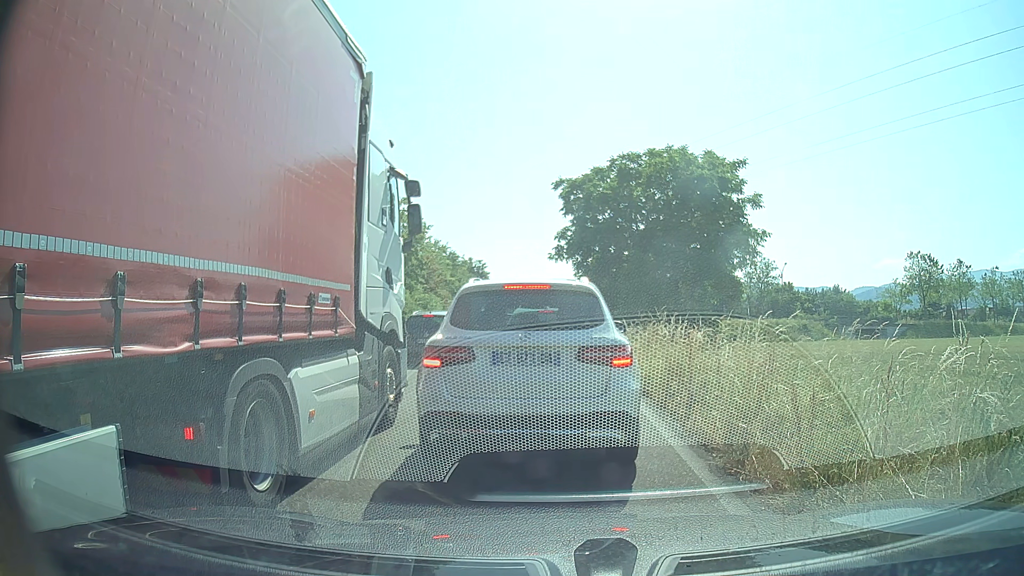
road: trunk_link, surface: asphalt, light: Day
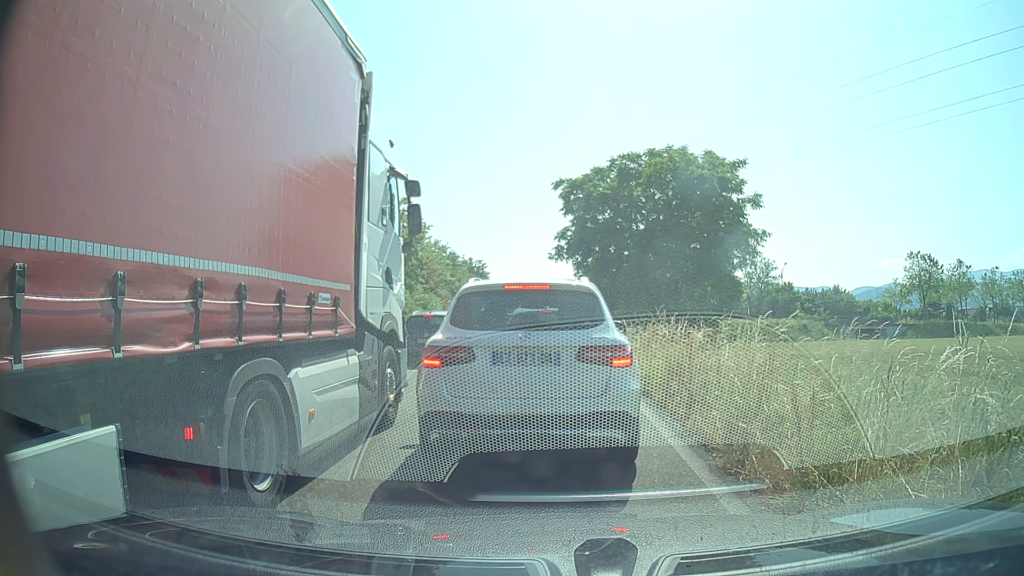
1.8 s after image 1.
(0.0, 0.0) m; 0°
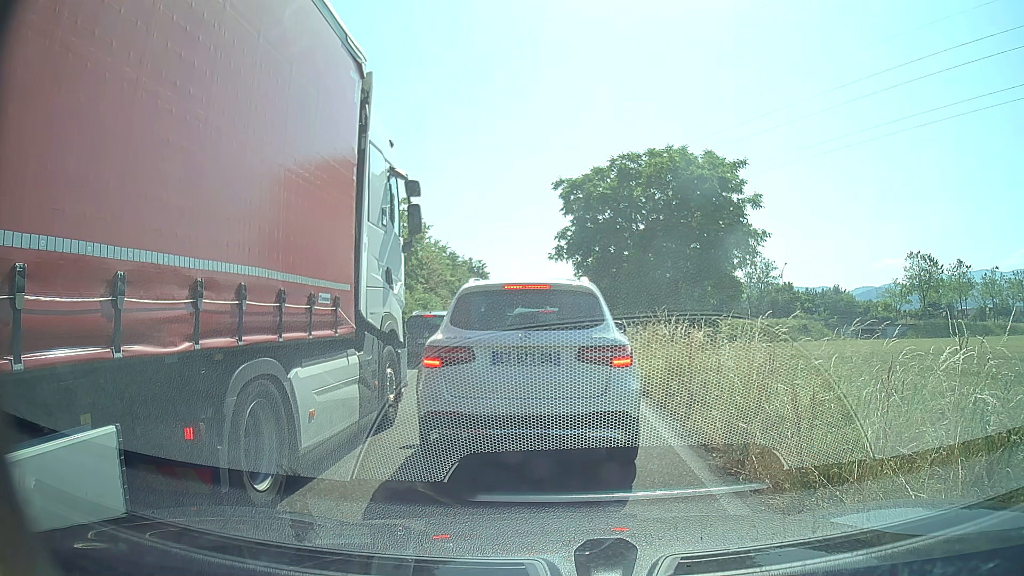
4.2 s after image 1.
(0.0, 0.0) m; 0°
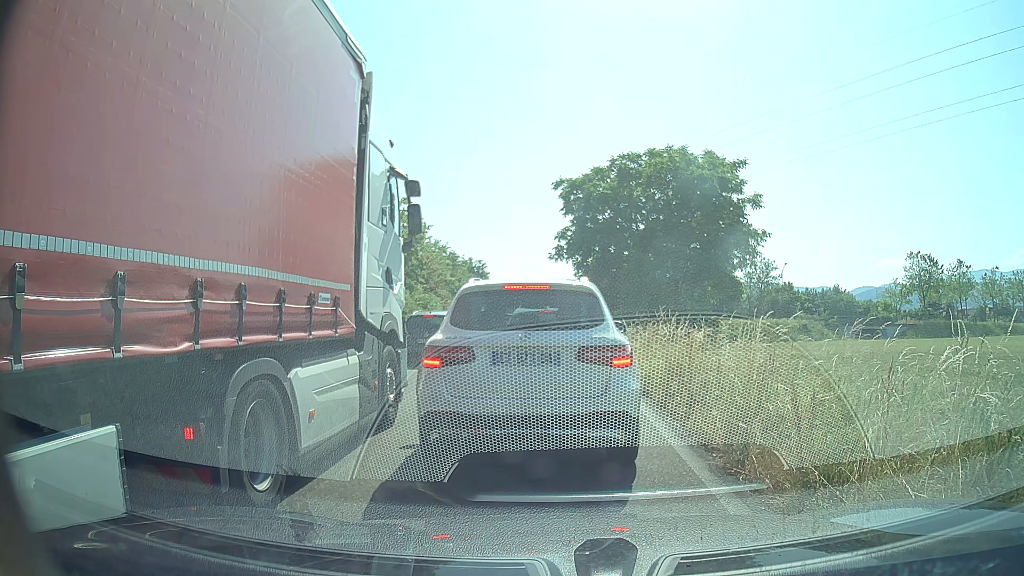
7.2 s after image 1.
(0.0, 0.0) m; 0°
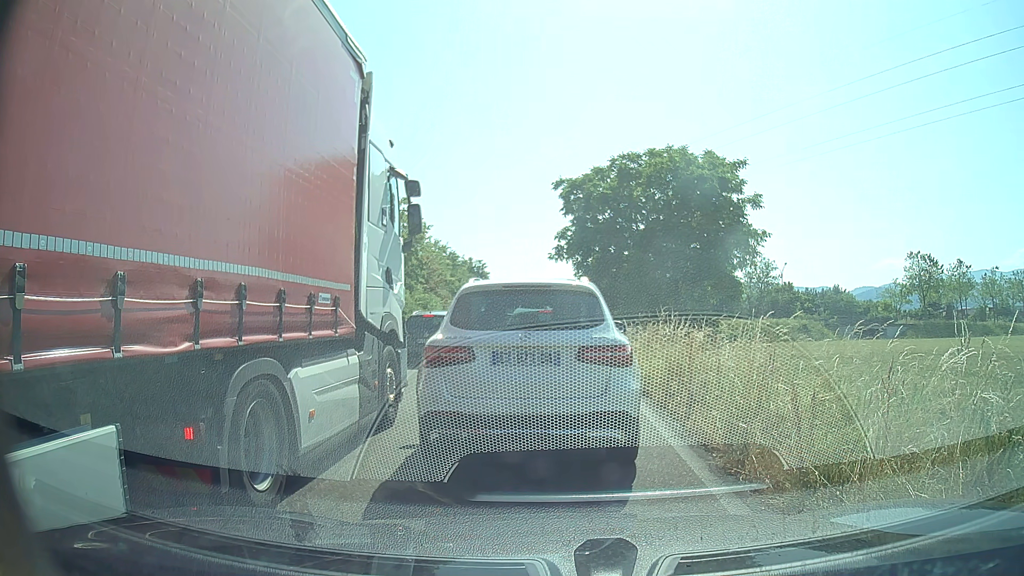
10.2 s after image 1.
(0.0, 0.0) m; 0°
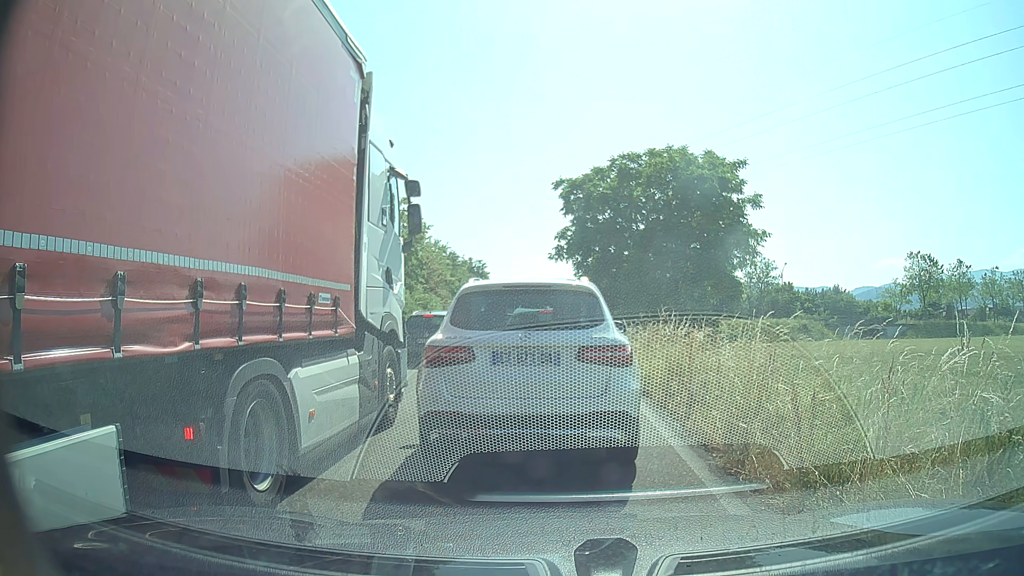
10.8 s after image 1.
(0.0, 0.0) m; 0°
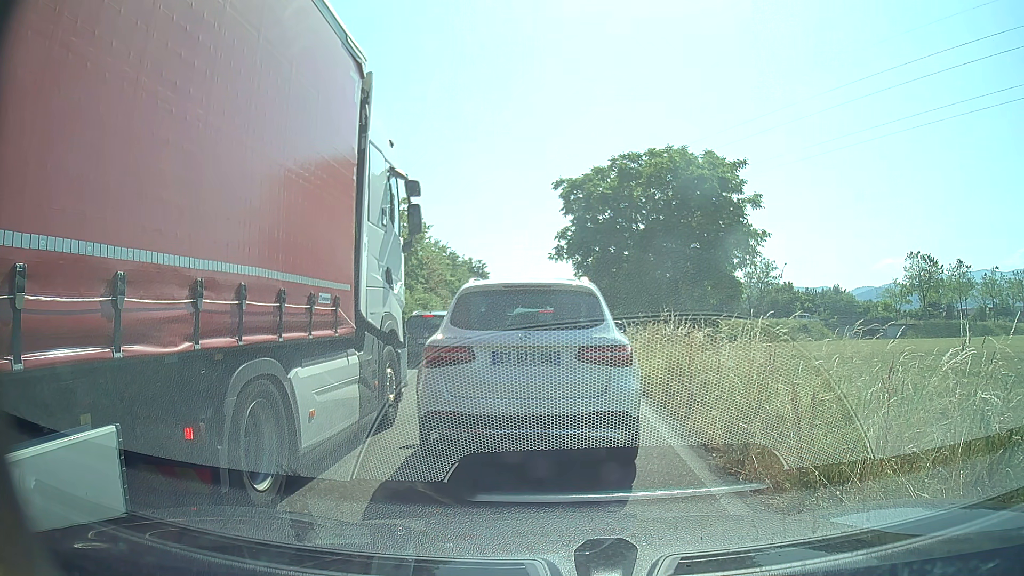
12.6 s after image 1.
(0.0, 0.0) m; 0°
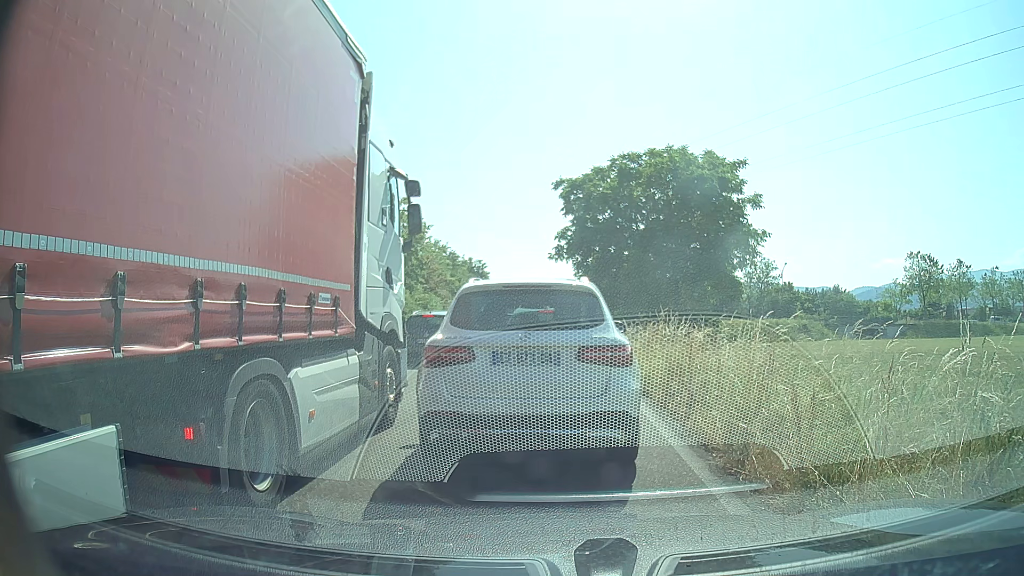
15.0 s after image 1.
(0.0, 0.0) m; 0°
